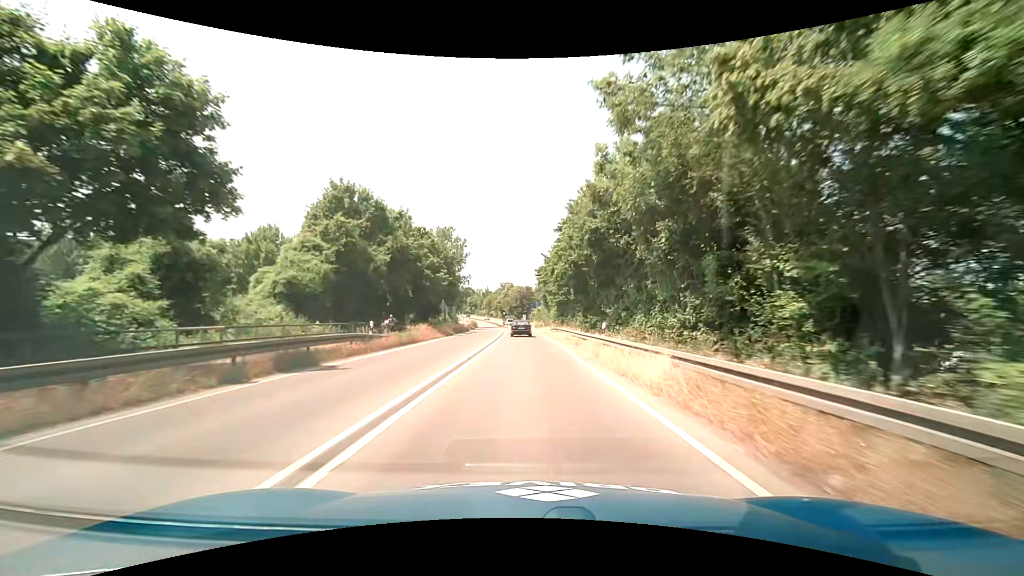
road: trunk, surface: asphalt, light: Day
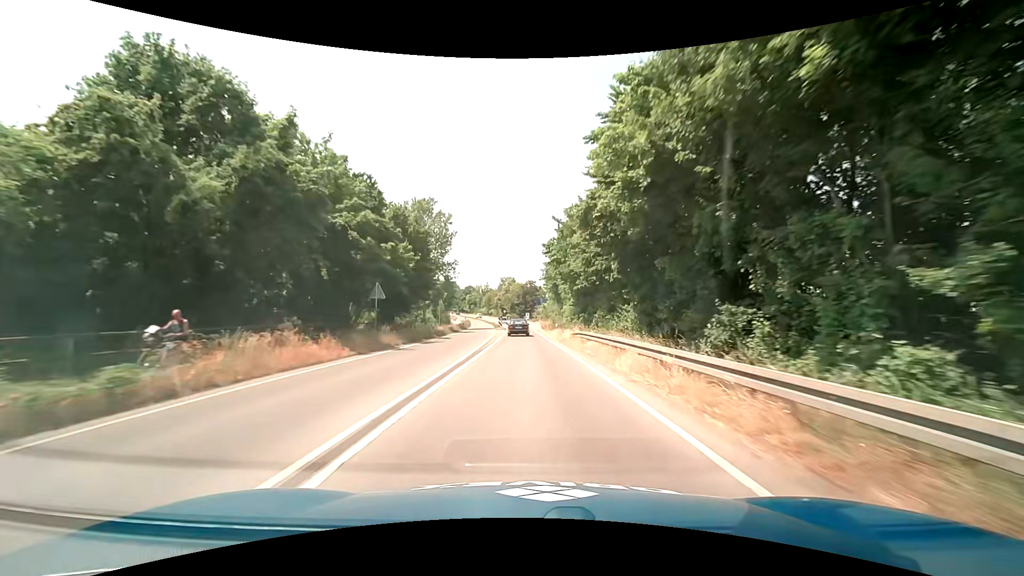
(+0.1, +21.2) m; 0°
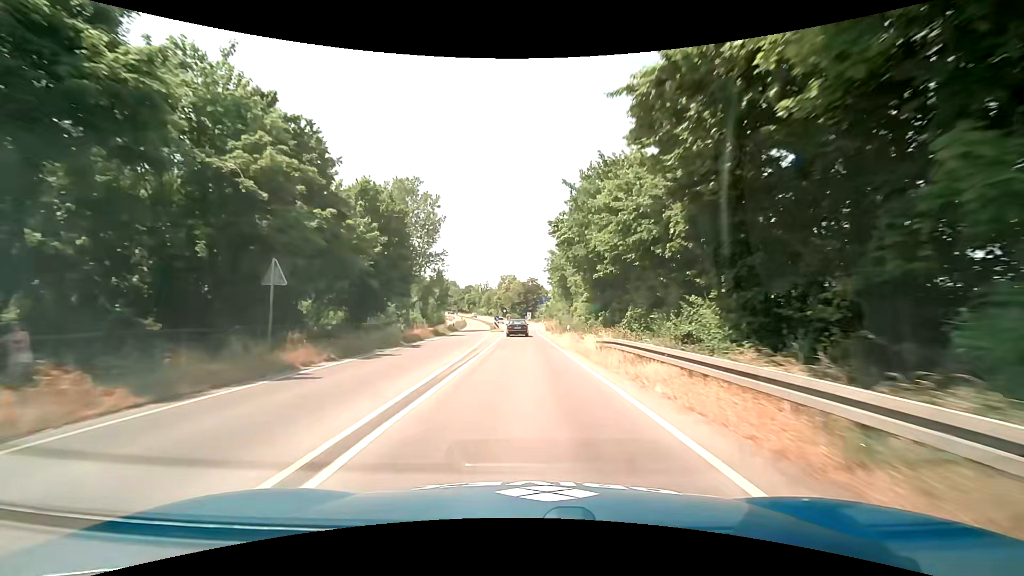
(0.0, +10.5) m; 0°
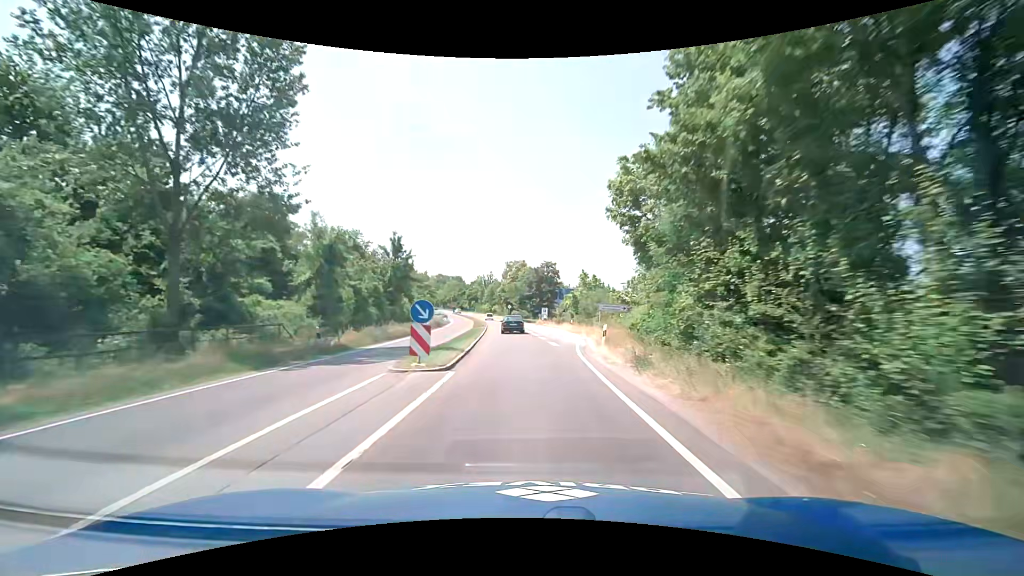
(-0.4, +41.1) m; -1°
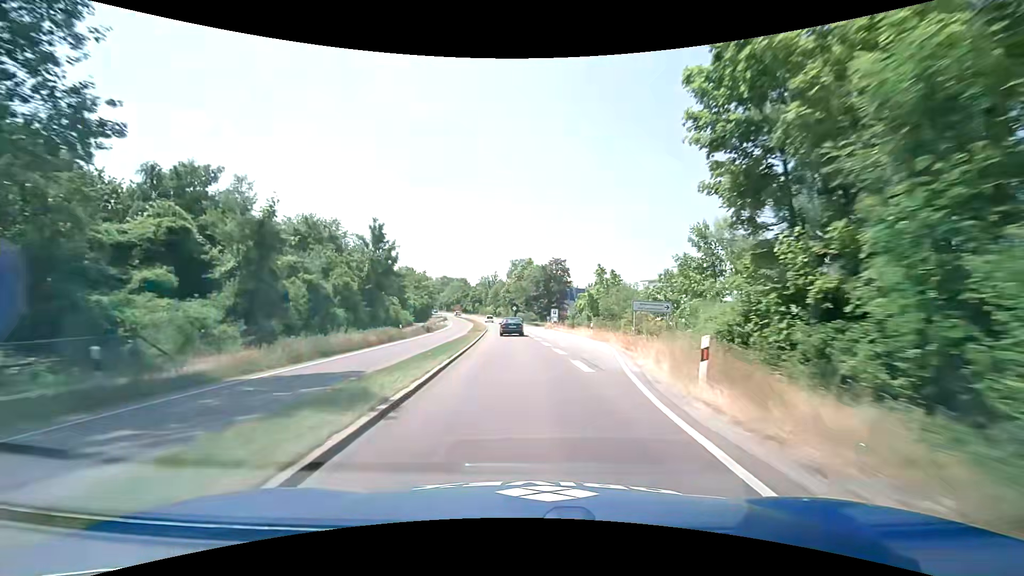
(-0.2, +10.3) m; -1°
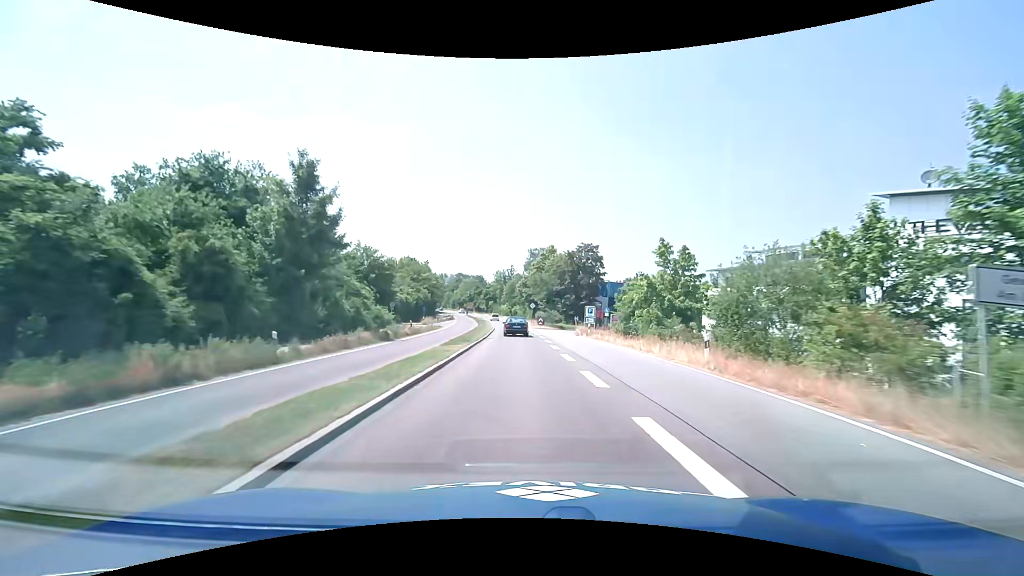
(-0.4, +20.5) m; -2°
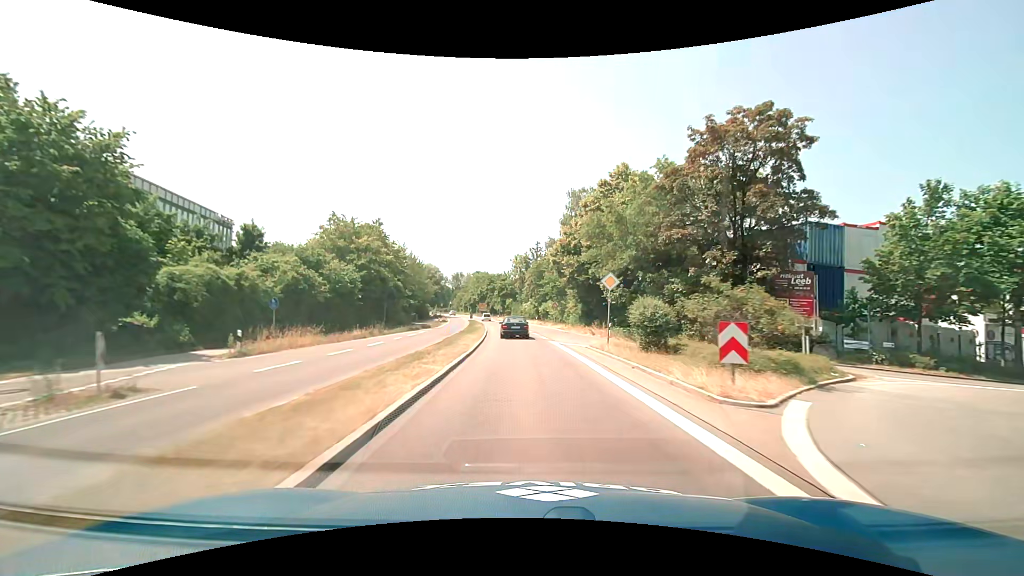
(-1.8, +50.7) m; -4°
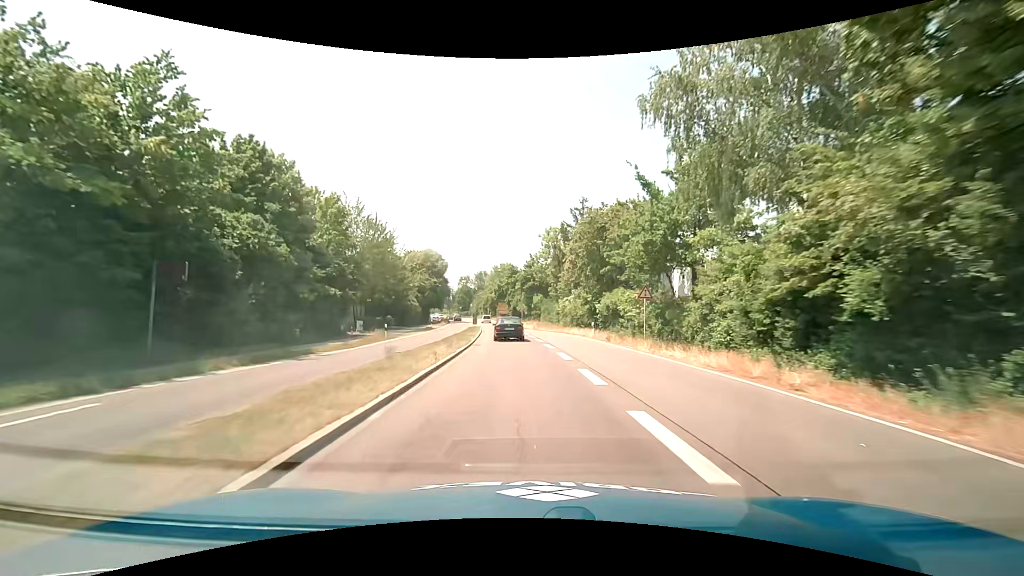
(-0.9, +38.2) m; -3°
(0, +10) (0, +20) (-1, +30) (-2, +40) (-3, +50) (-4, +60) (-5, +70) (-6, +80) (-7, +90) (-8, +100) m
